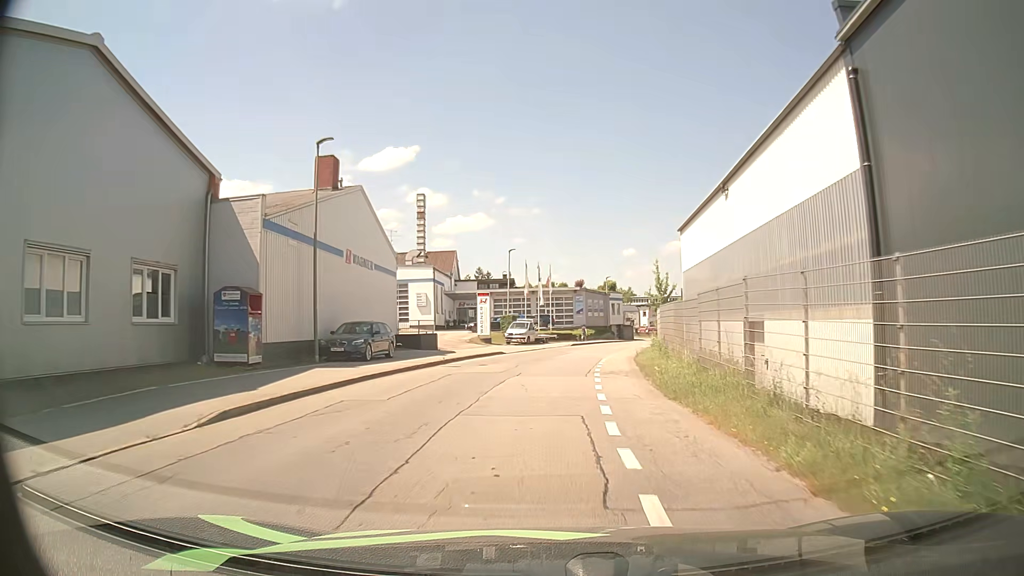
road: residential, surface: asphalt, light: Day
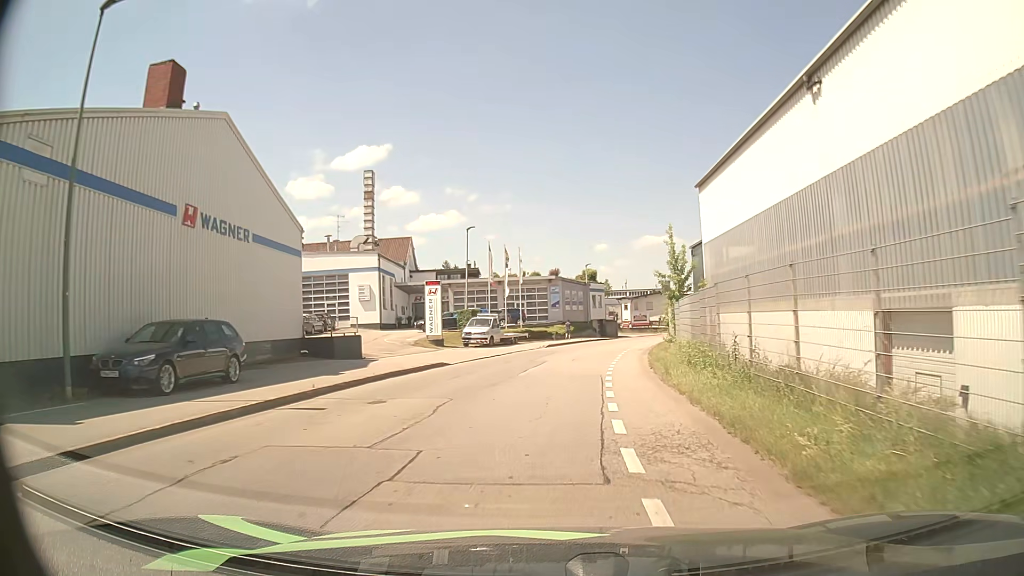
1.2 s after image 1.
(+0.2, +12.2) m; +2°
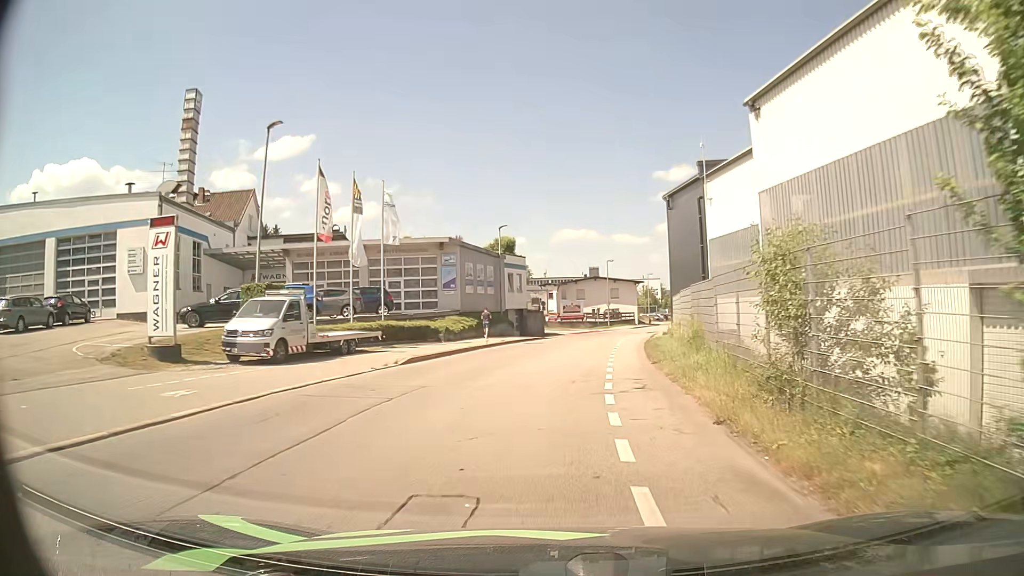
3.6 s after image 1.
(+1.1, +24.2) m; +6°
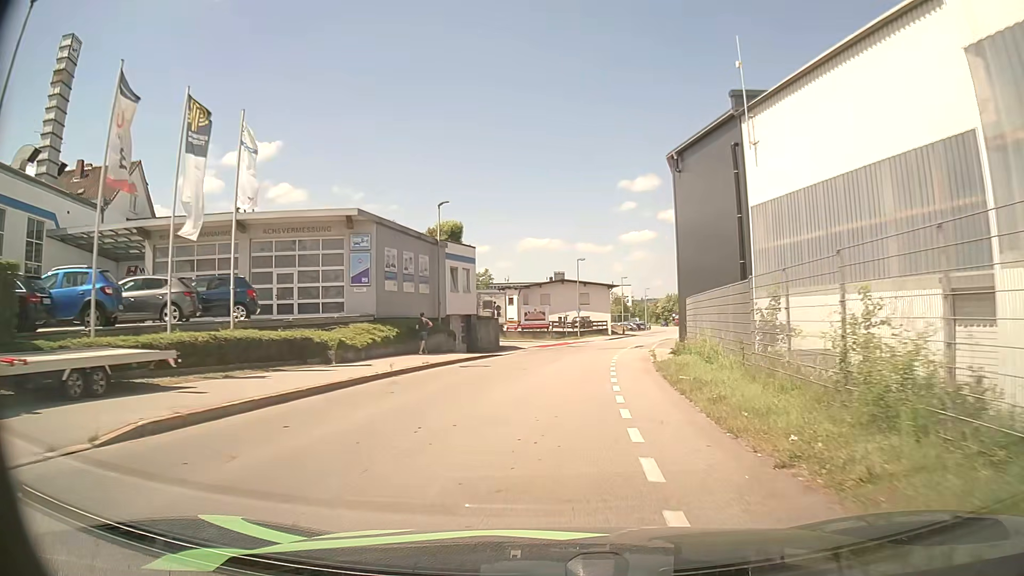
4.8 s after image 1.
(+0.2, +12.8) m; +3°
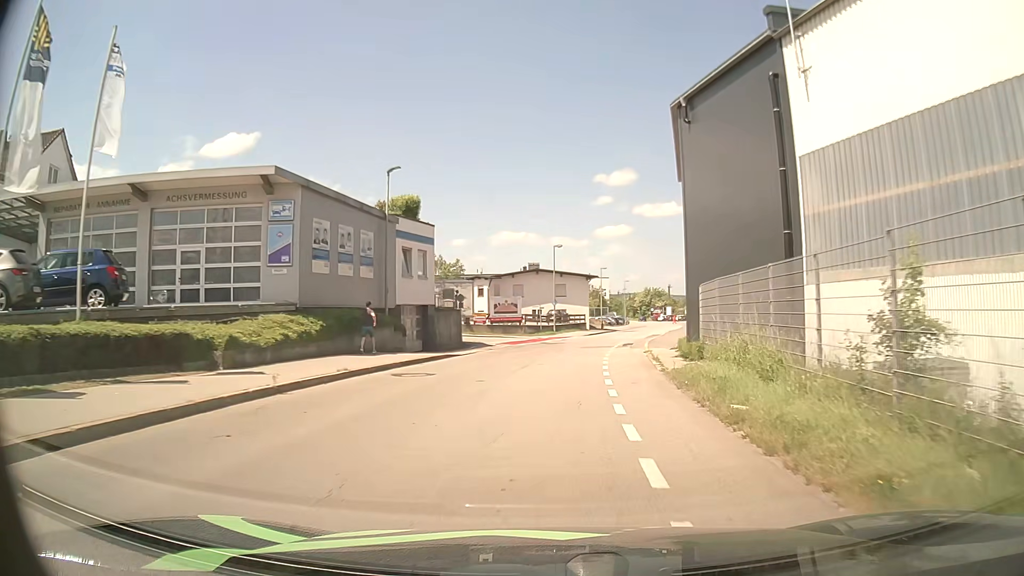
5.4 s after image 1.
(+0.1, +6.5) m; +2°
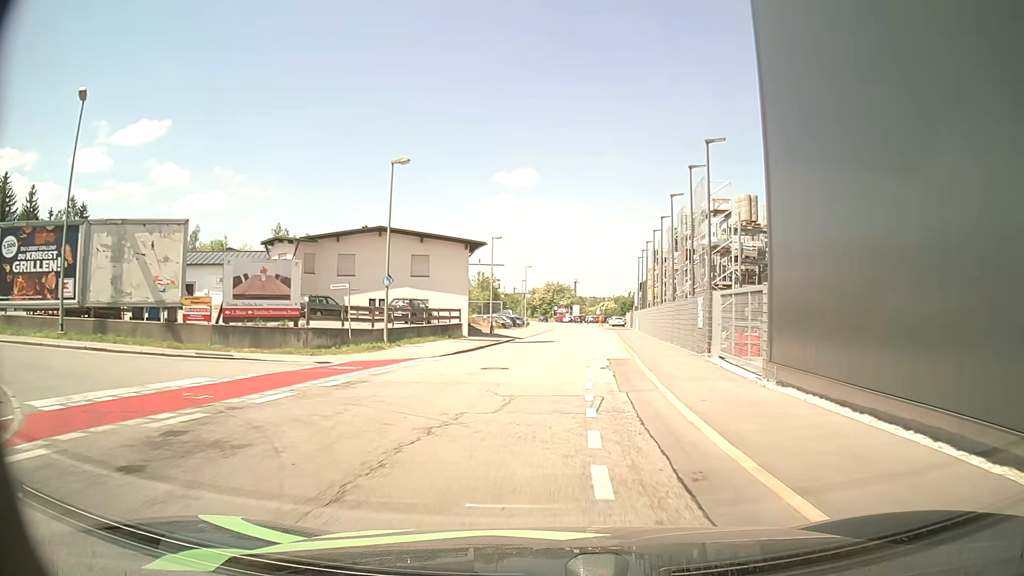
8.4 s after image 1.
(+3.1, +32.6) m; +11°
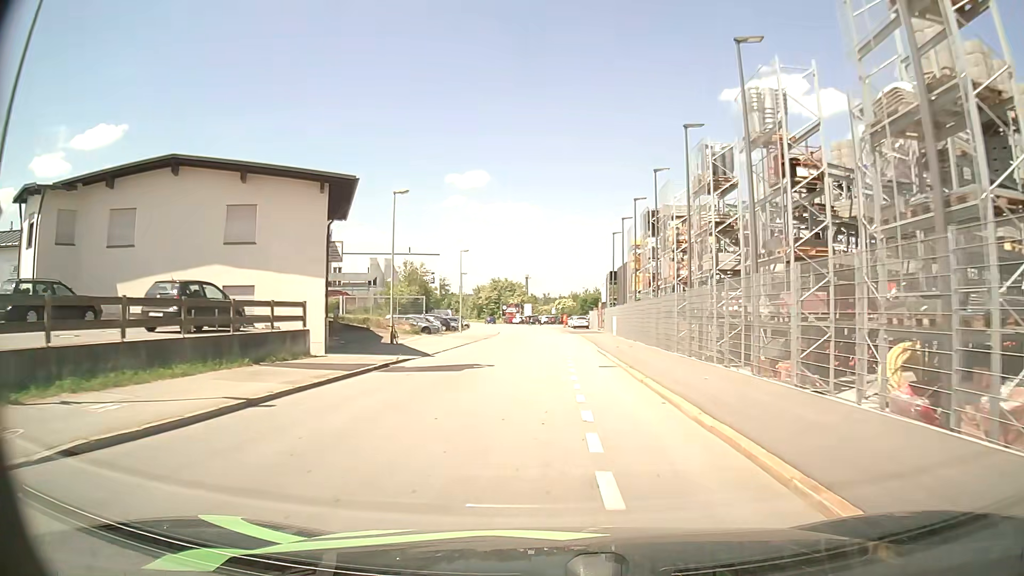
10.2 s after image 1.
(+0.4, +20.7) m; +2°
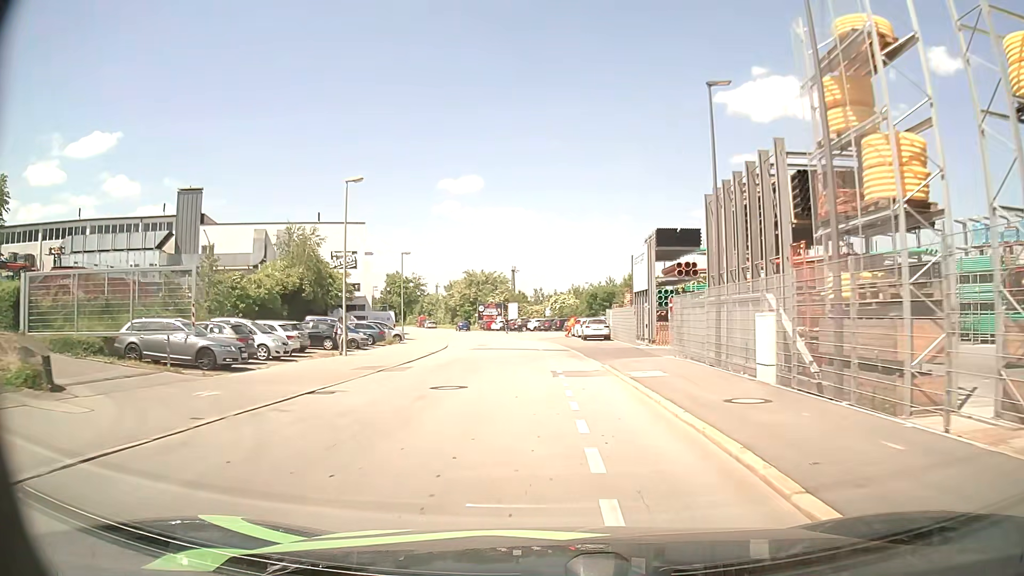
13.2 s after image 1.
(+0.7, +35.2) m; 0°
(0, +10) (0, +20) (-1, +30) (-1, +40) (-2, +50) (-4, +60) (-6, +70) (-9, +79) (-12, +89) (-14, +98) m
